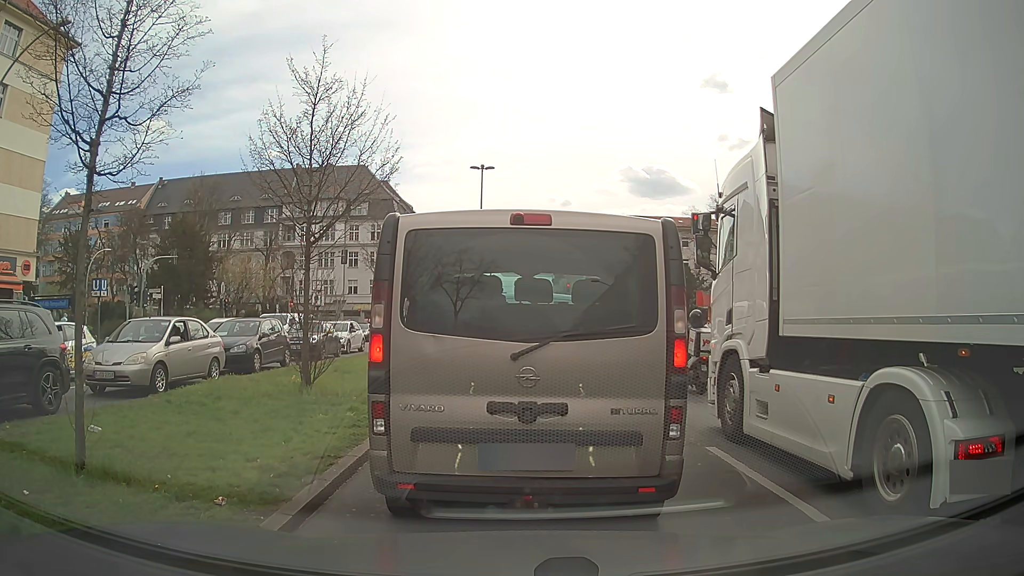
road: primary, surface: asphalt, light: Day
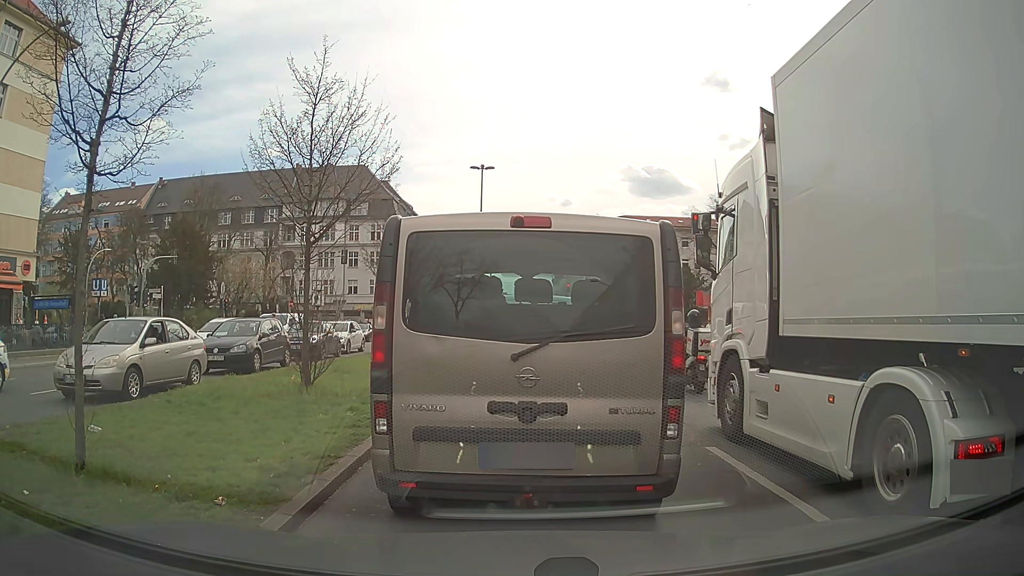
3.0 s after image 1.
(0.0, 0.0) m; 0°
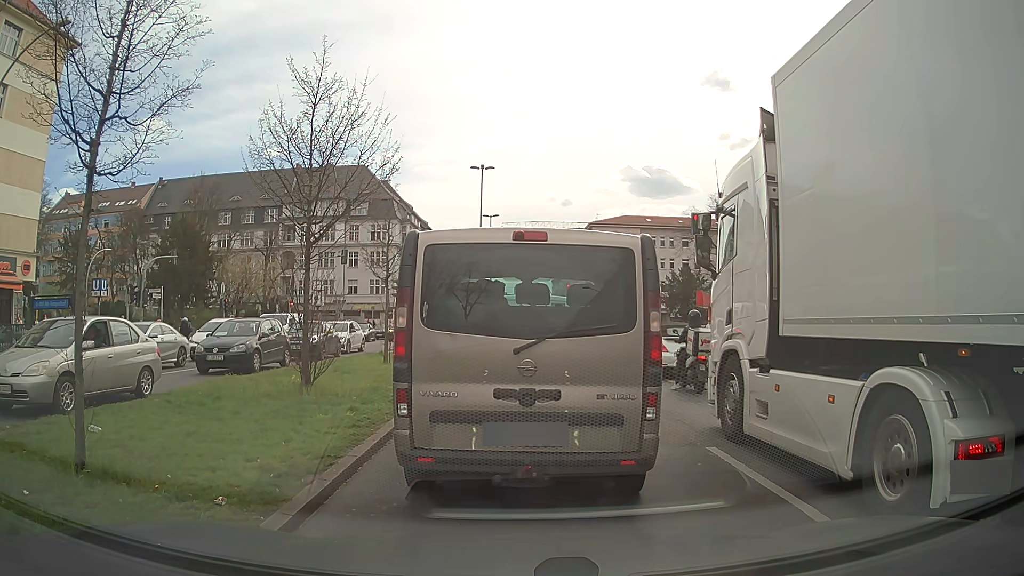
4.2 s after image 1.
(0.0, 0.0) m; 0°
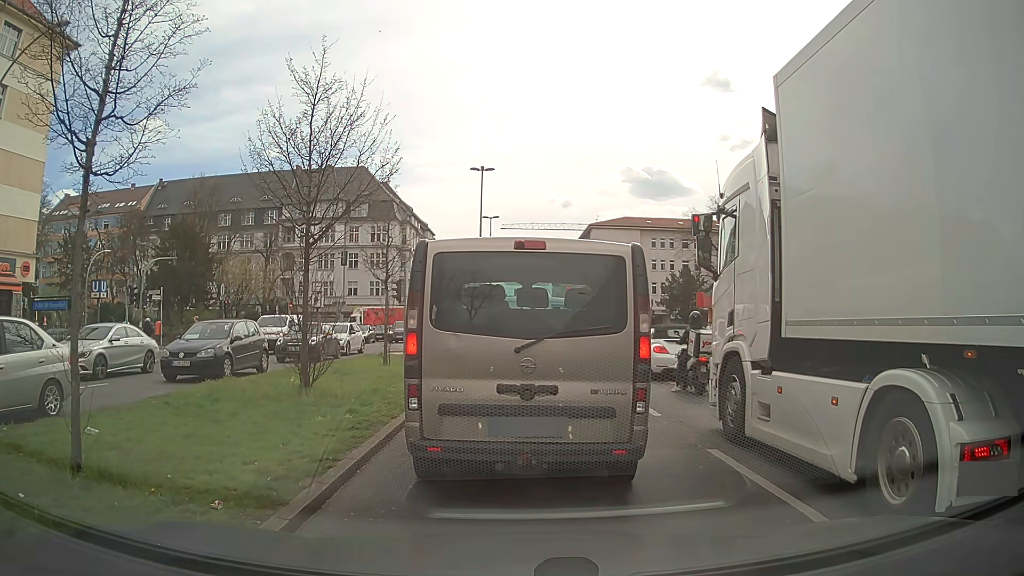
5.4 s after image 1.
(0.0, +0.1) m; 0°
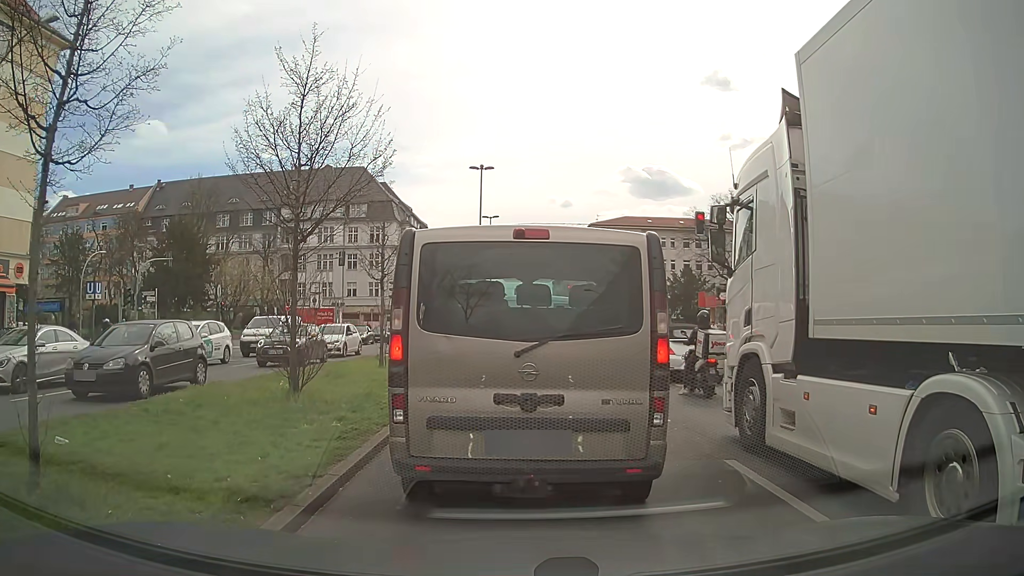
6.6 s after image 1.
(0.0, +0.6) m; 0°
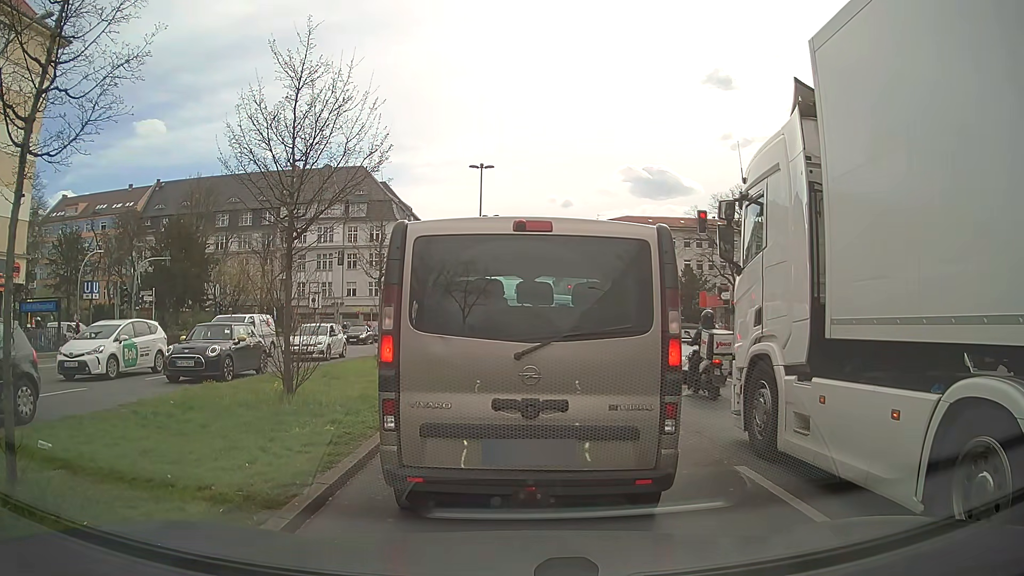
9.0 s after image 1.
(0.0, +0.4) m; 0°
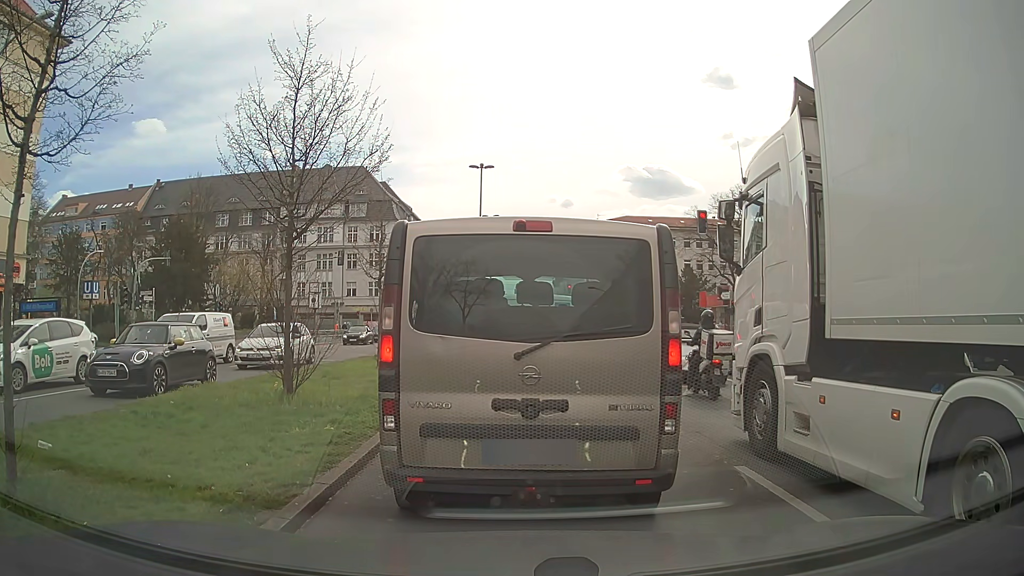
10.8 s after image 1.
(0.0, 0.0) m; 0°
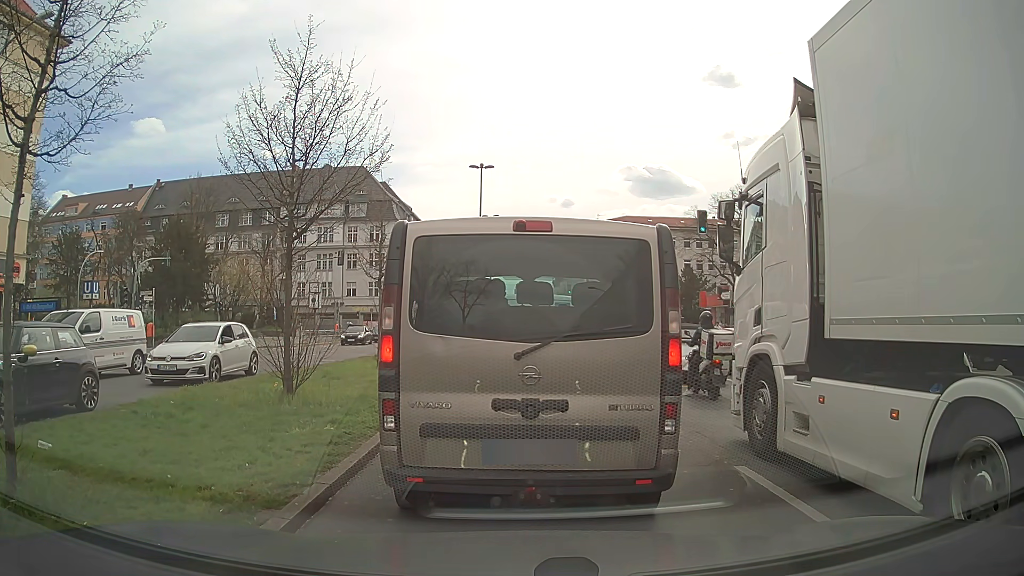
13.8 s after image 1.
(0.0, 0.0) m; 0°
(0, +10) (+1, +20) (+1, +30) (+2, +40) (+3, +50) (+3, +60) (+4, +70) (+4, +80) (+3, +90) (+3, +100) m
